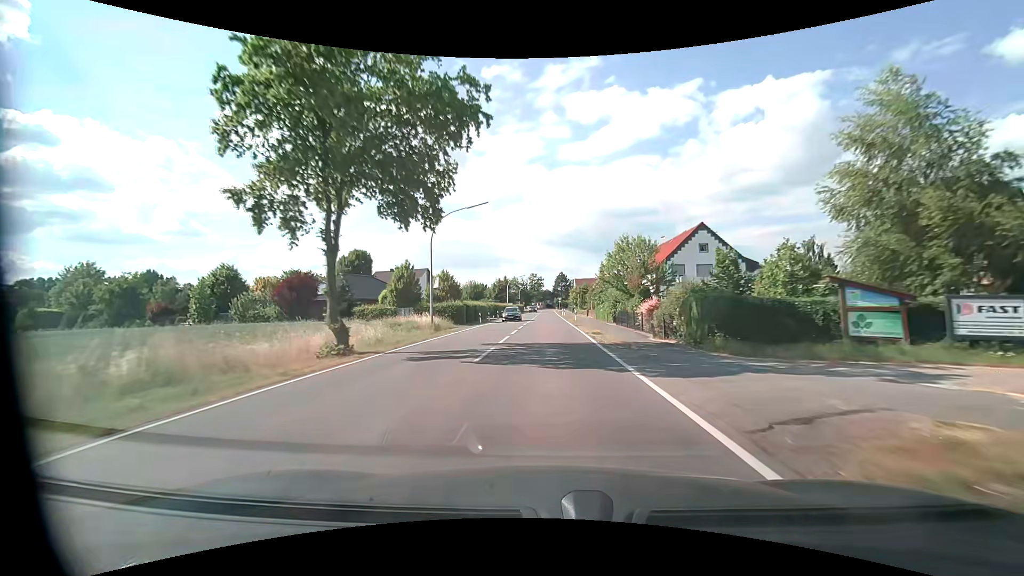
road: tertiary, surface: asphalt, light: Day
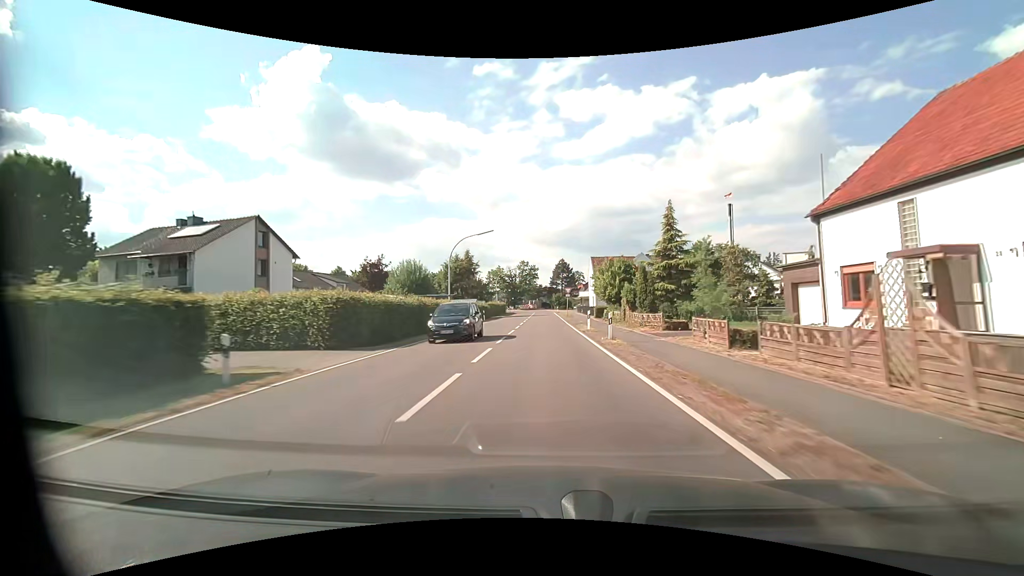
(+0.4, +55.4) m; +1°
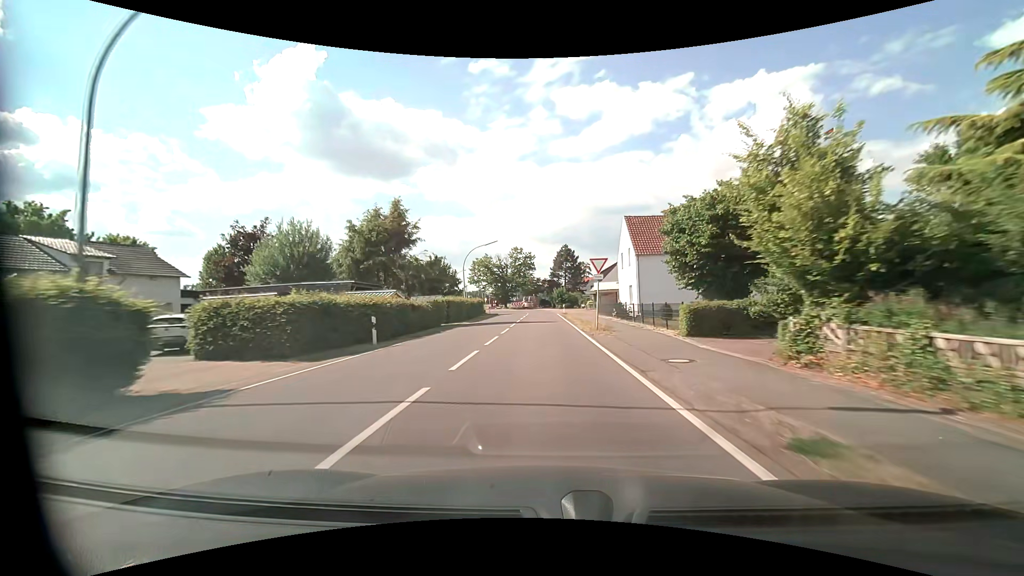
(0.0, +32.3) m; 0°
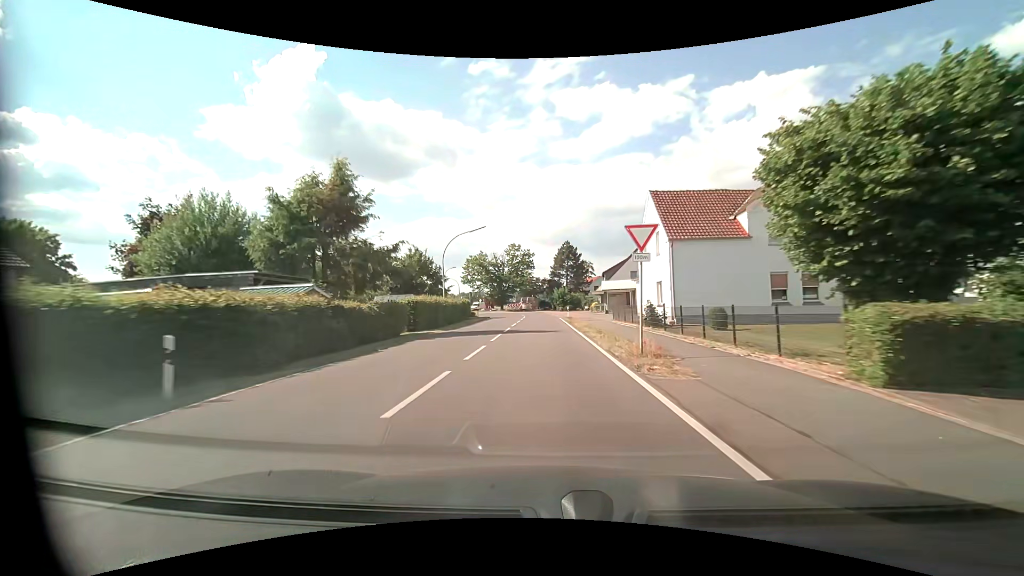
(0.0, +10.0) m; 0°
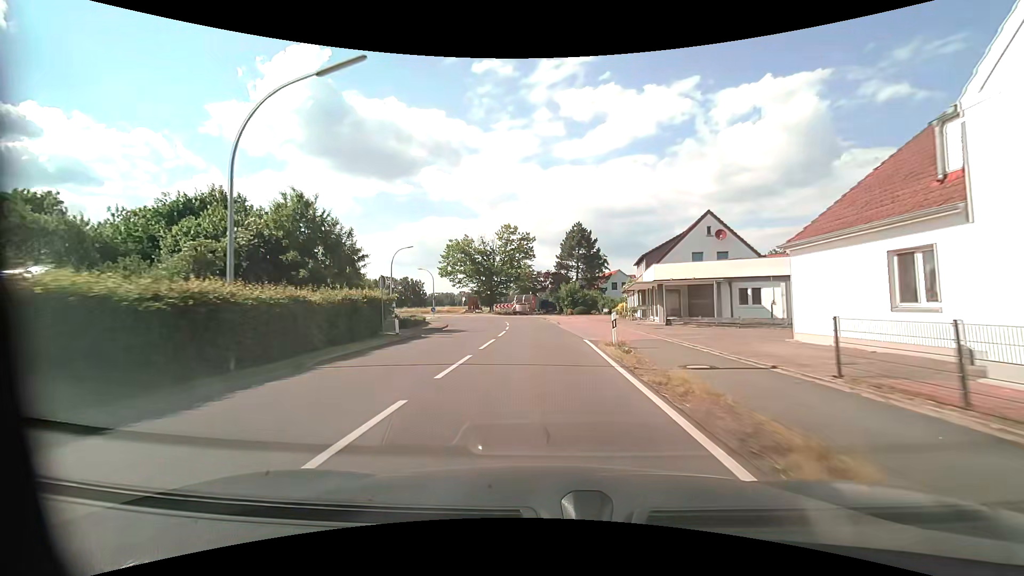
(0.0, +27.3) m; -1°
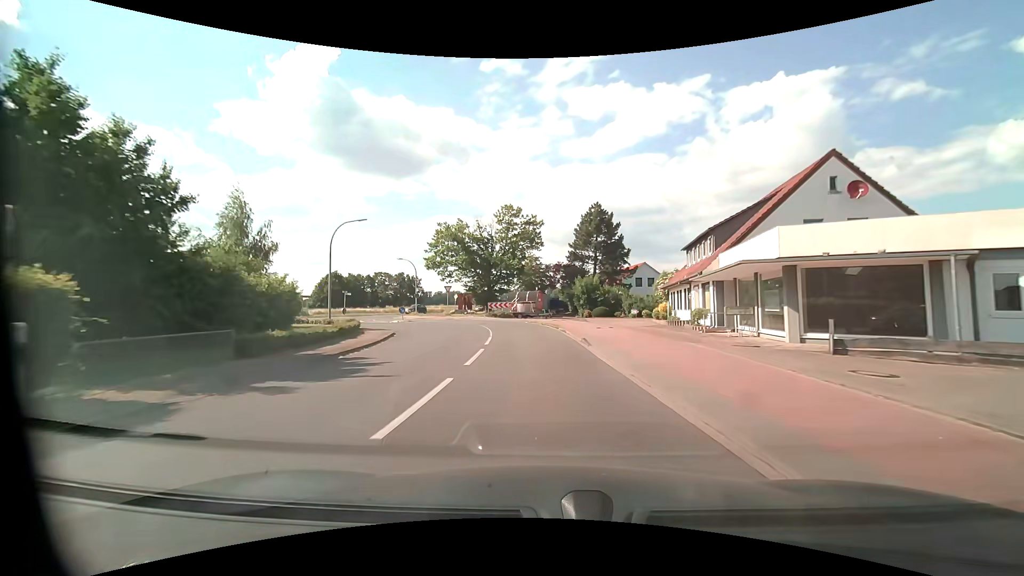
(0.0, +16.0) m; -1°
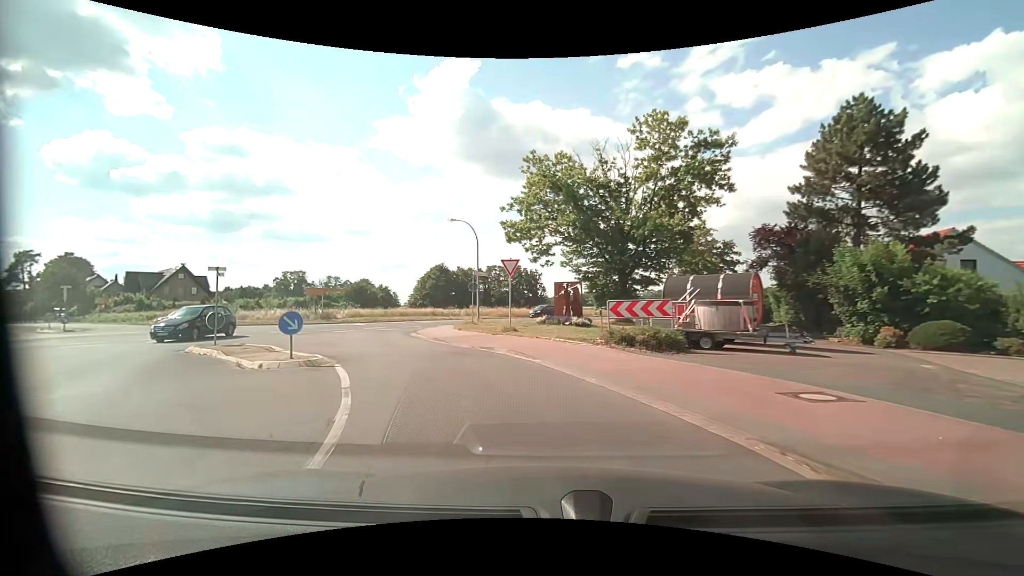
(-2.5, +32.2) m; -16°
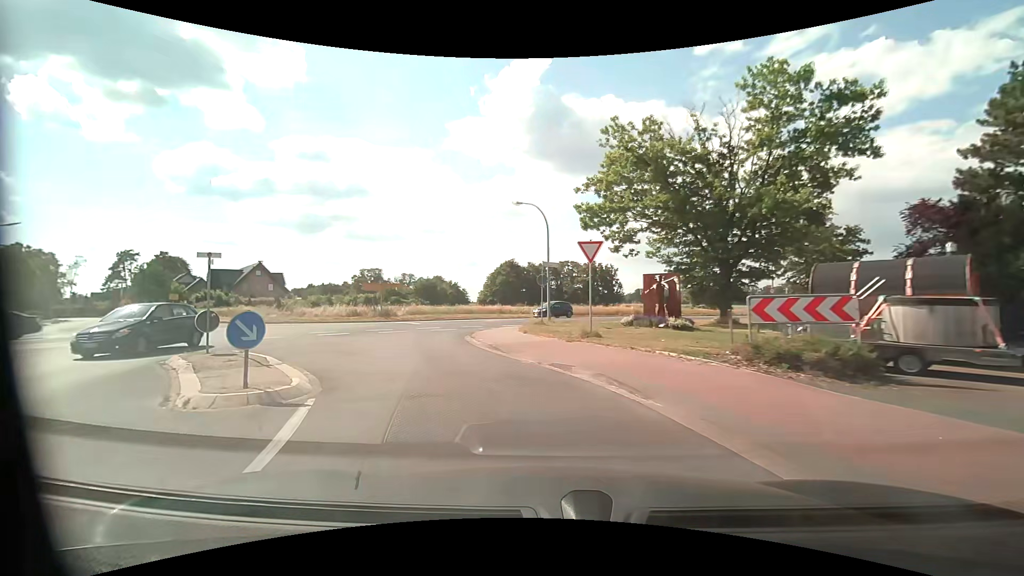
(-0.4, +5.2) m; -8°
(-2, +10) (-5, +19) (-6, +29) (-1, +38) (+6, +45) (+13, +51) (+21, +58) (+28, +65) (+35, +72) (+42, +80) m
